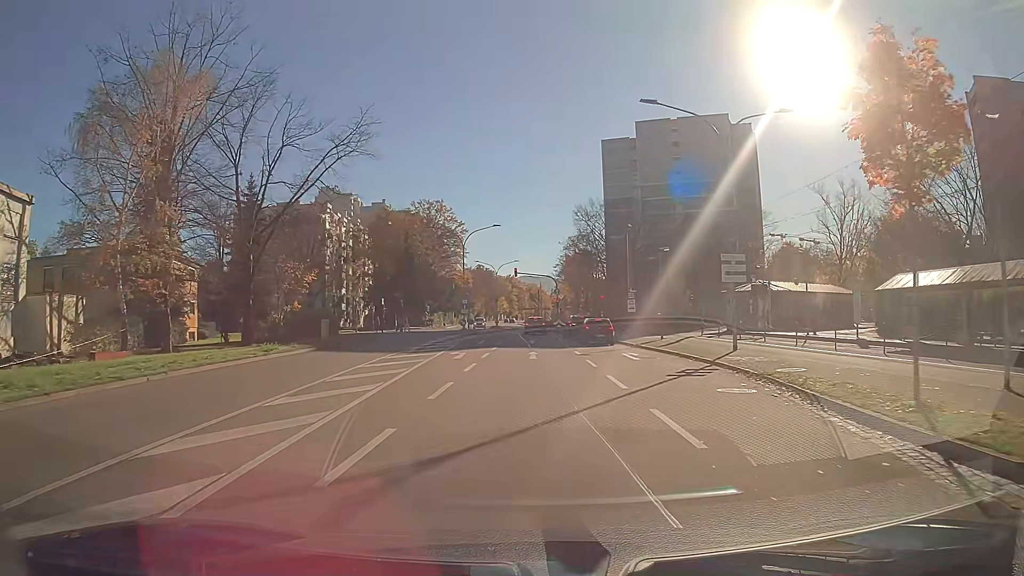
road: secondary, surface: asphalt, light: Day
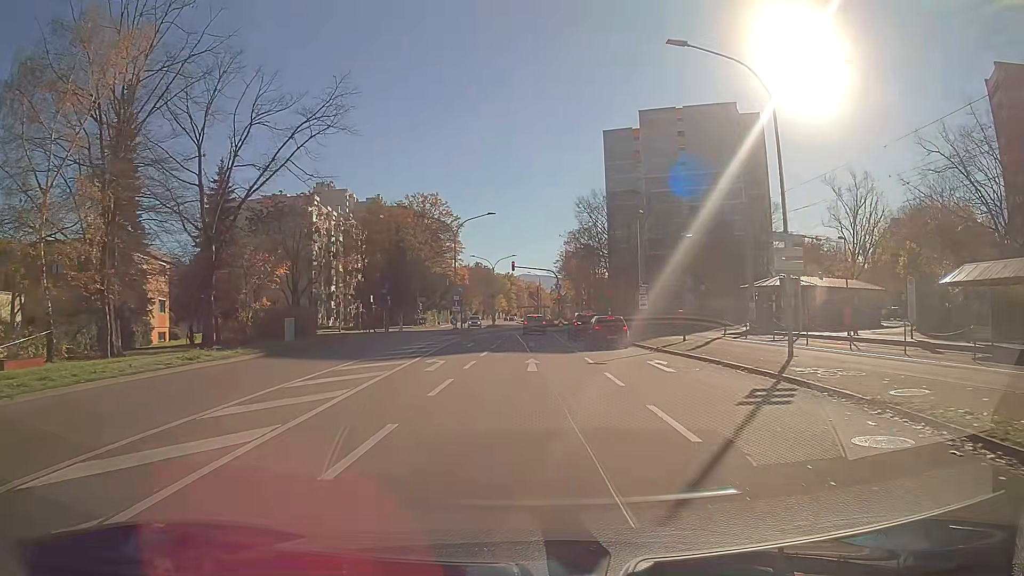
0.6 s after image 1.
(0.0, +5.7) m; 0°
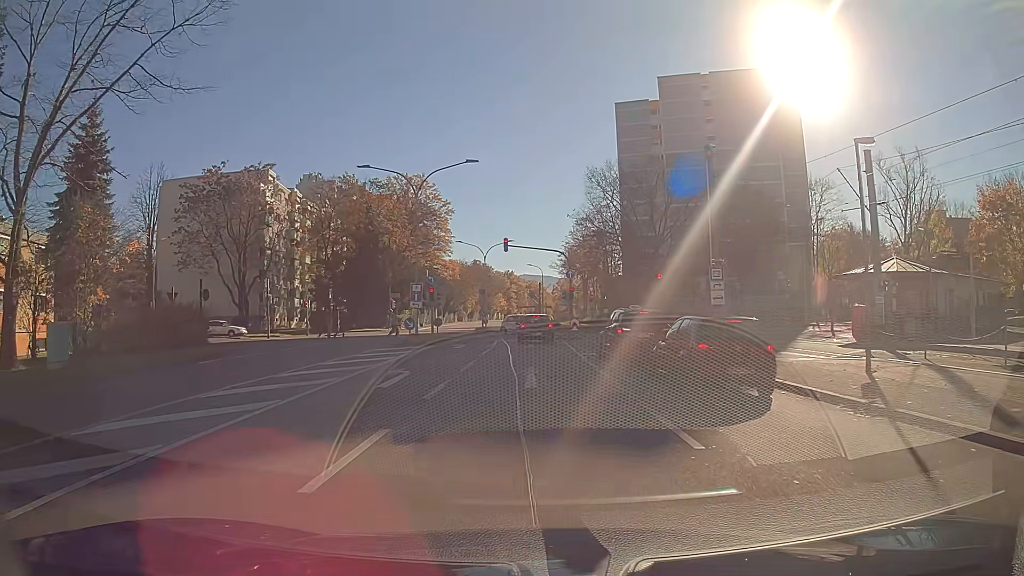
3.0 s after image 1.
(0.0, +17.8) m; 0°
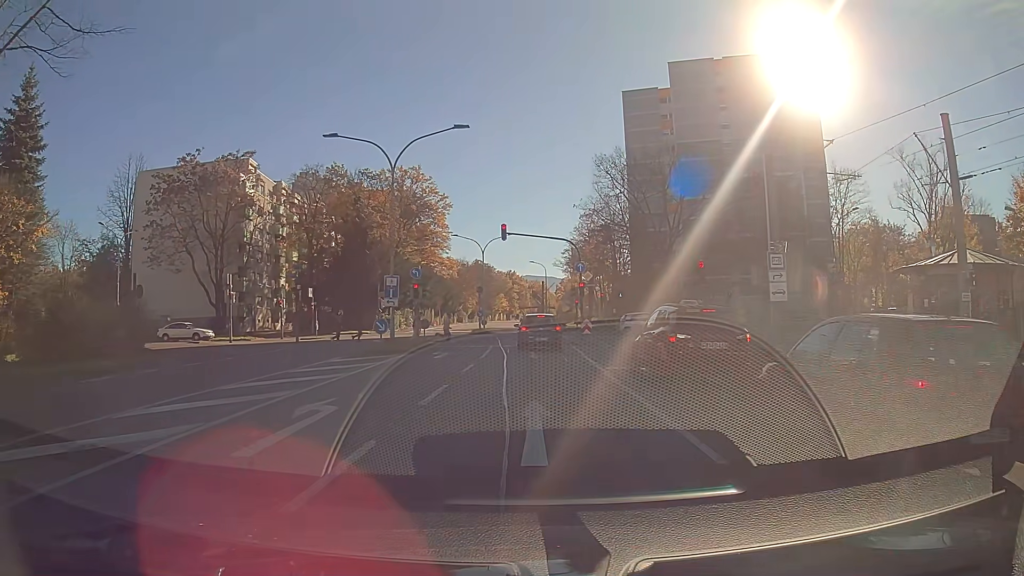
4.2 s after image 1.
(0.0, +6.5) m; 0°
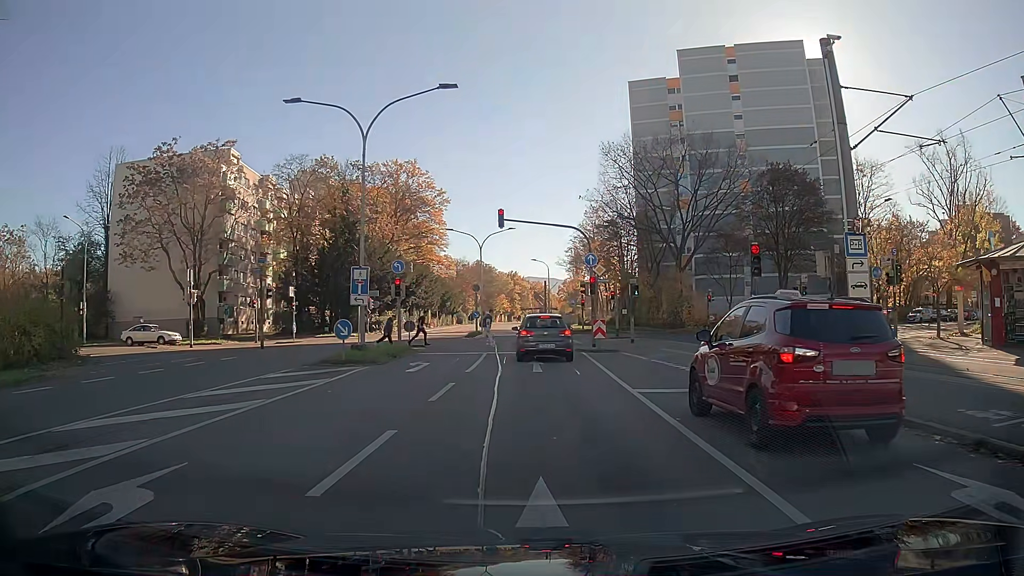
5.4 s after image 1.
(0.0, +5.2) m; 0°
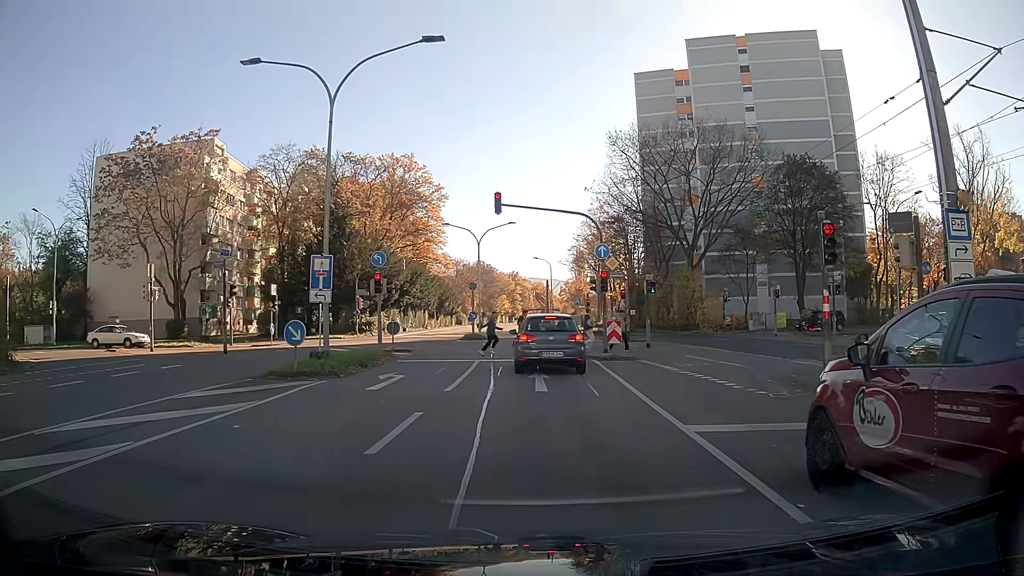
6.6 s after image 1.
(0.0, +4.2) m; -1°
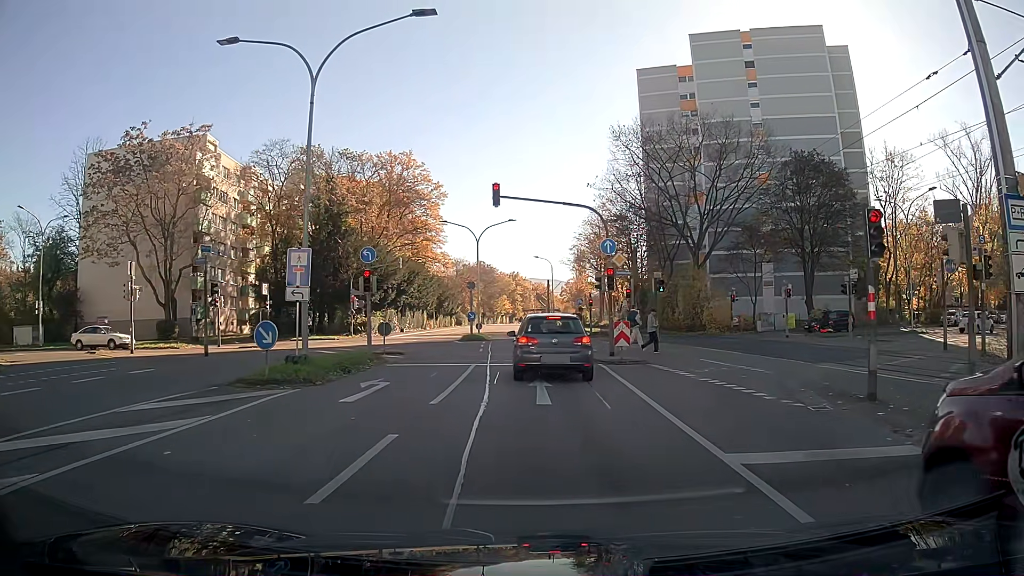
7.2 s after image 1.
(0.0, +1.8) m; 0°
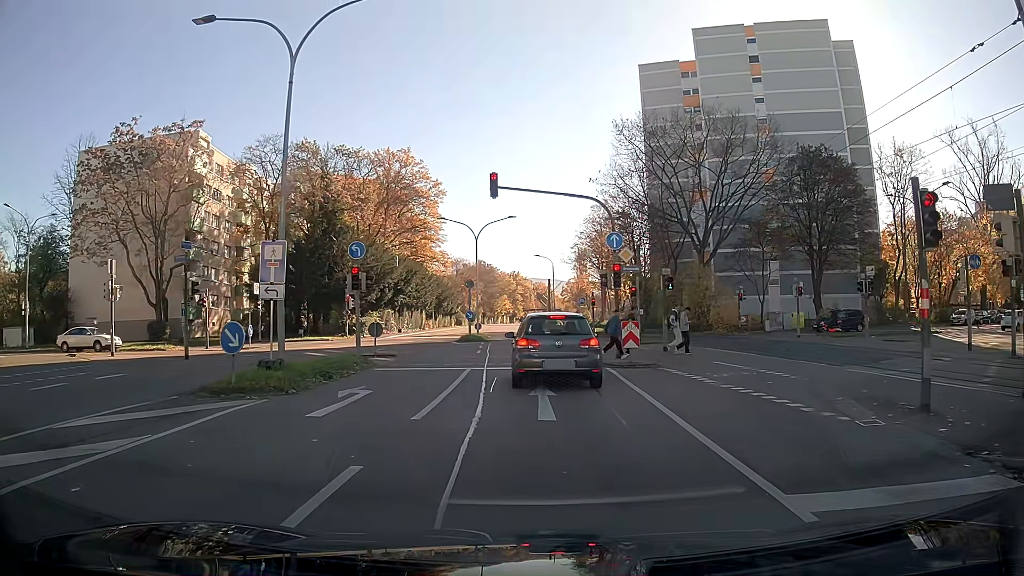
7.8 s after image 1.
(0.0, +1.7) m; 0°
(0, +10) (0, +20) (0, +30) (0, +40) (0, +50) (0, +60) (-1, +70) (-1, +80) (-1, +90) (-1, +100) m
